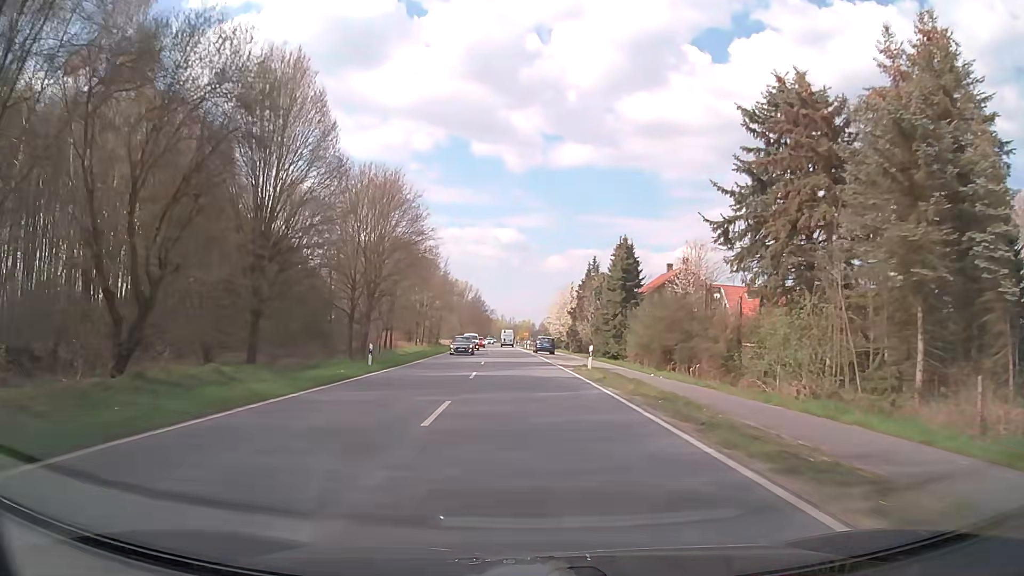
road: secondary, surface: asphalt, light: Day
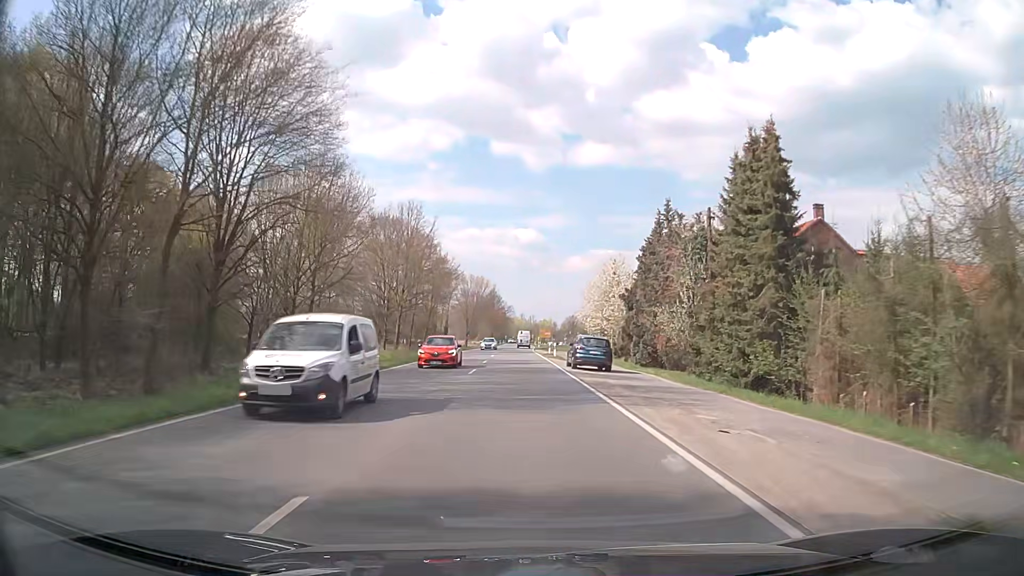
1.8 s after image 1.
(-0.4, +32.6) m; -1°
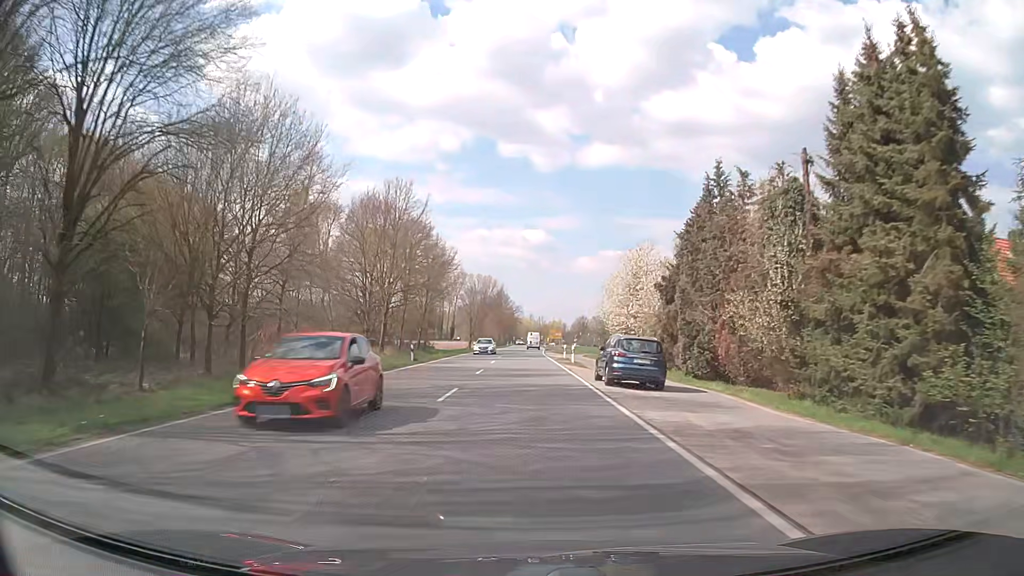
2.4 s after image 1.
(-0.1, +10.9) m; -1°
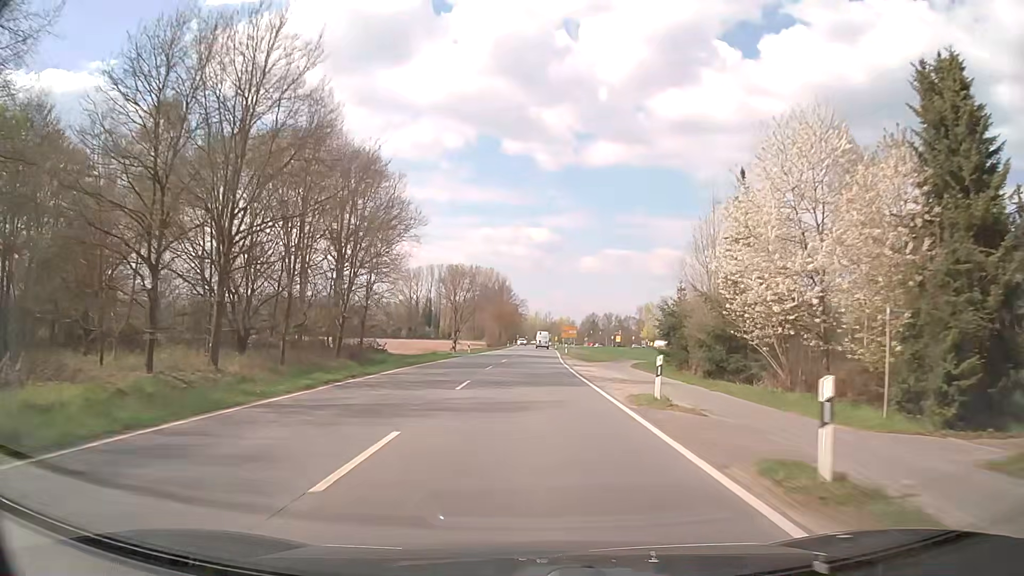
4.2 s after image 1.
(-0.2, +32.8) m; -1°
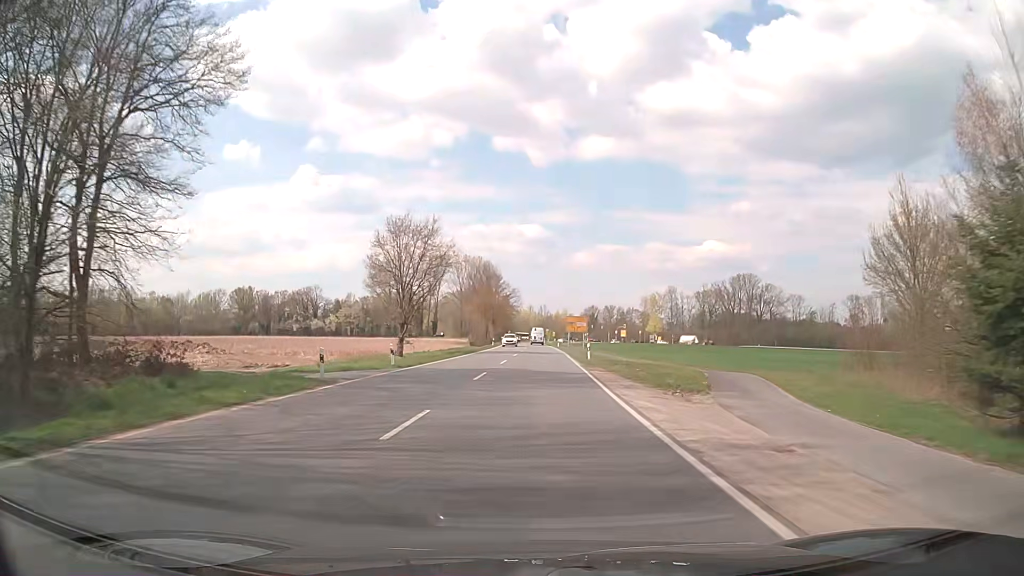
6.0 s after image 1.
(+0.3, +33.0) m; +1°
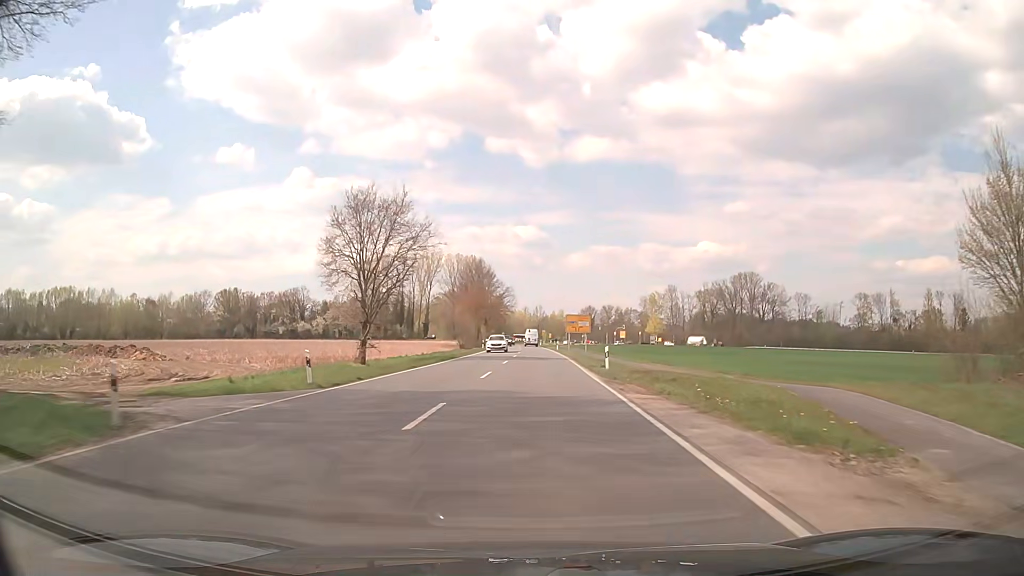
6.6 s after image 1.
(+0.1, +11.1) m; 0°
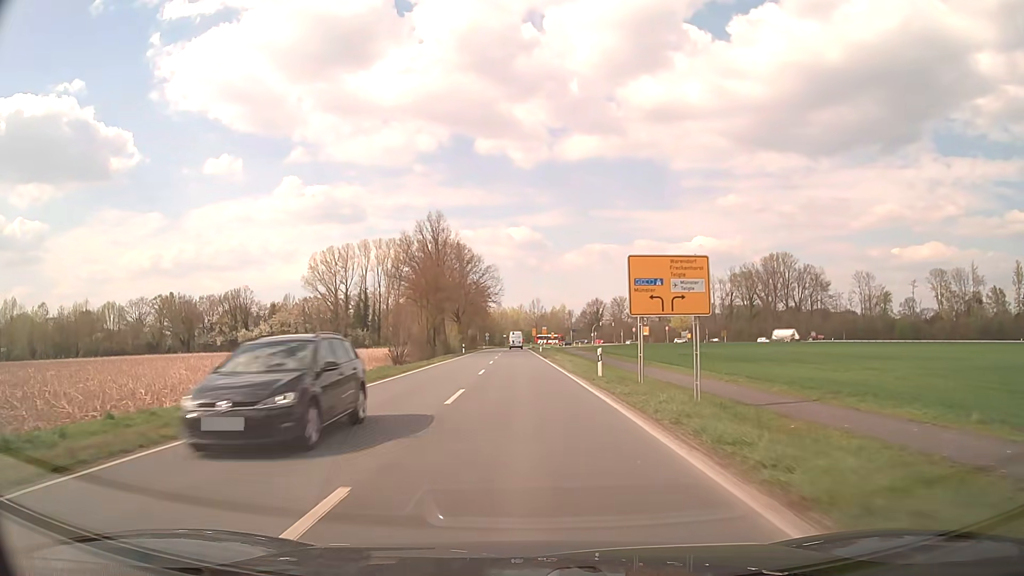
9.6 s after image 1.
(+0.9, +55.3) m; 0°
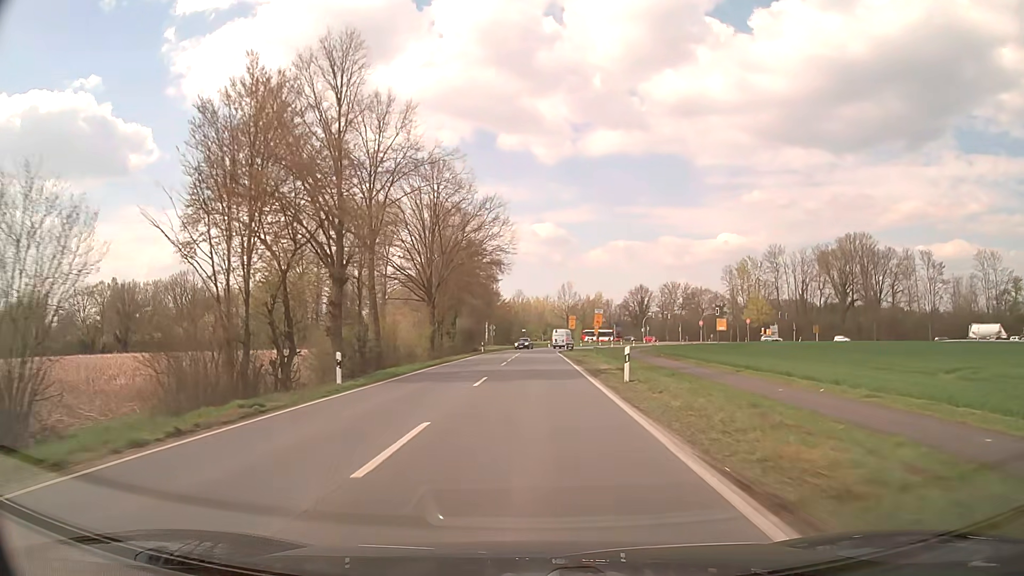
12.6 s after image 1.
(-0.8, +54.4) m; -2°
(0, +10) (0, +20) (0, +30) (0, +40) (0, +50) (0, +60) (+1, +70) (+1, +80) (+3, +90) (+5, +100) m
